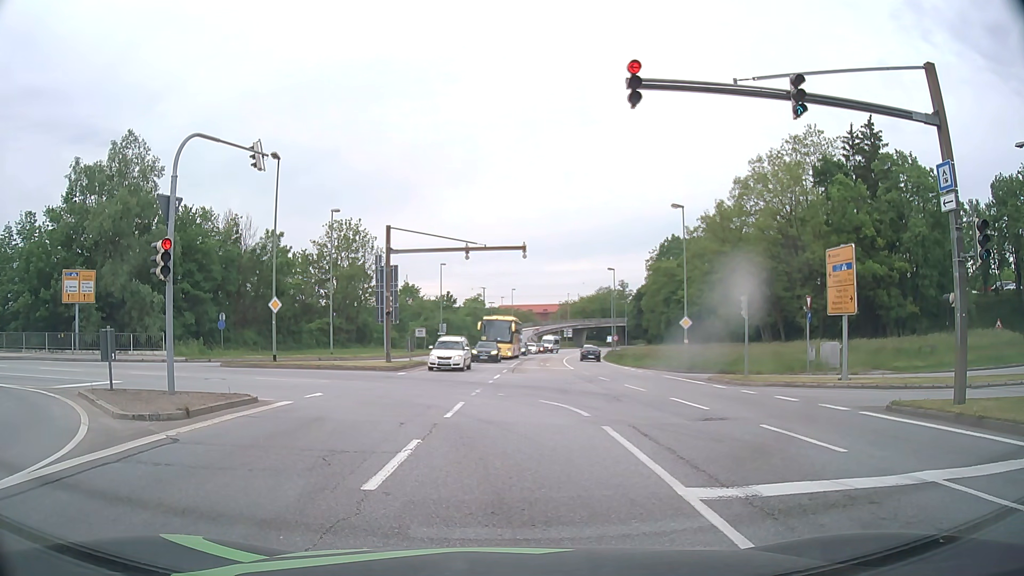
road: primary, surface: asphalt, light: Day
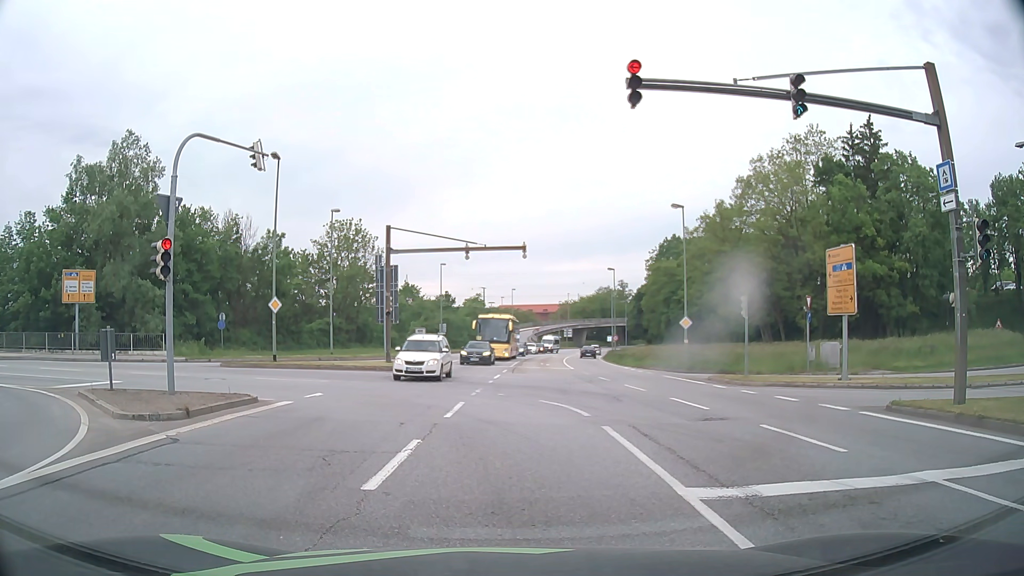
(0.0, 0.0) m; 0°
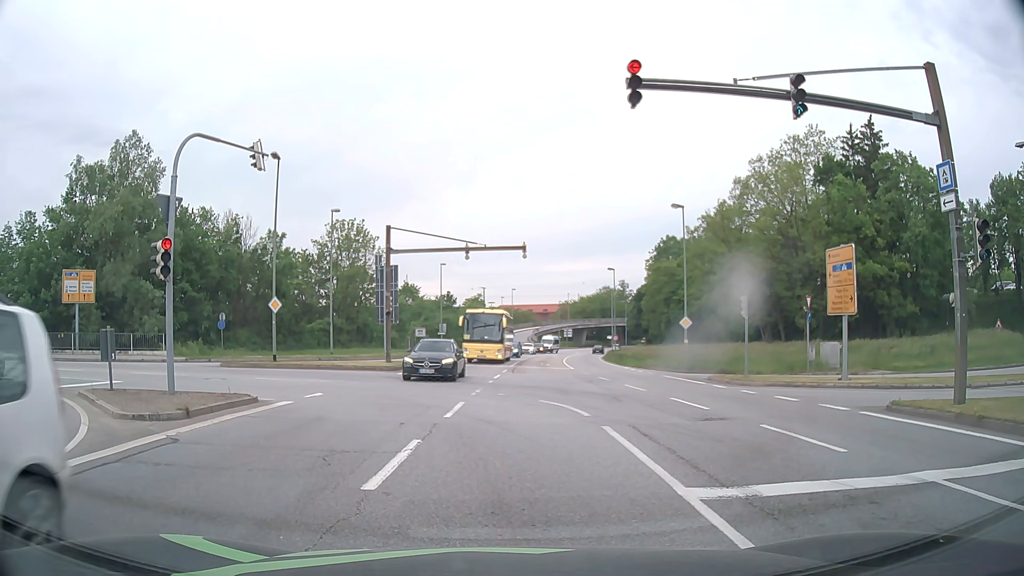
(0.0, 0.0) m; 0°
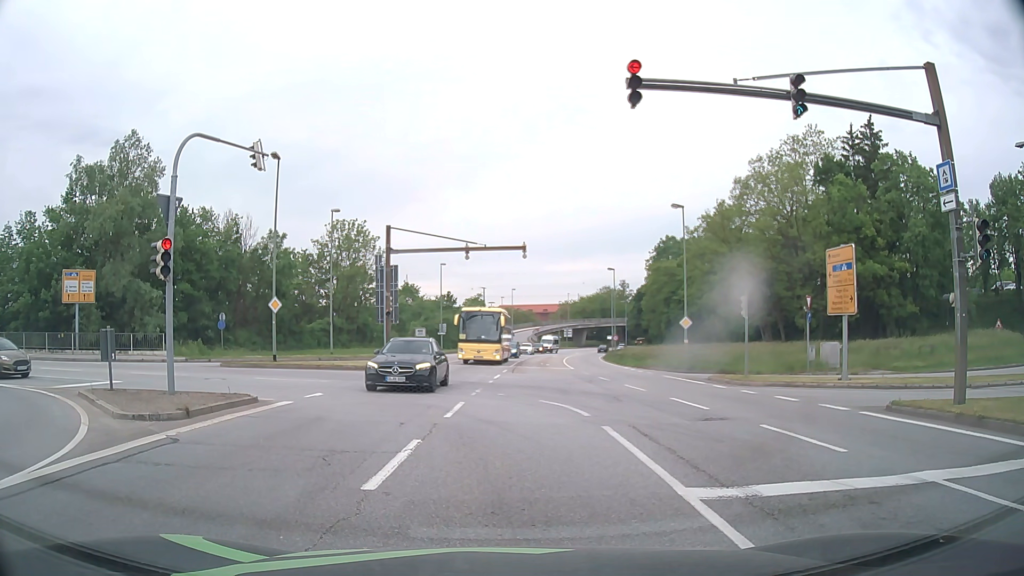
(0.0, 0.0) m; 0°
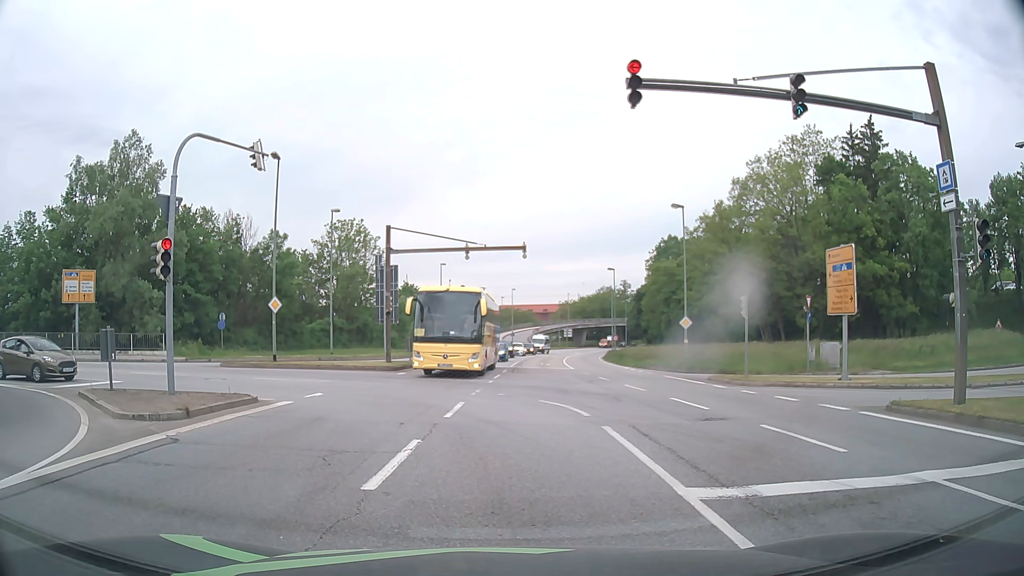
(0.0, 0.0) m; 0°
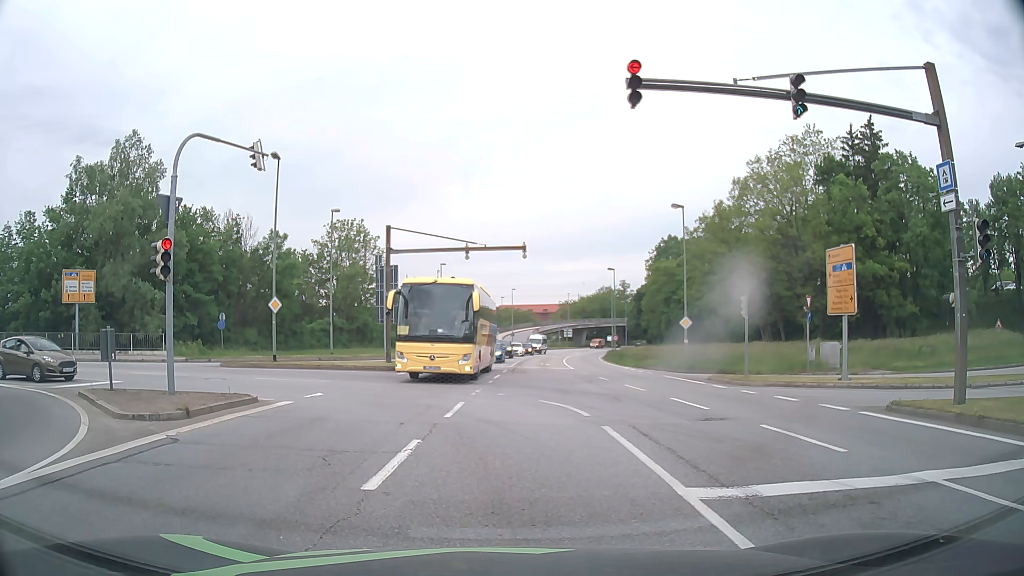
(0.0, 0.0) m; 0°
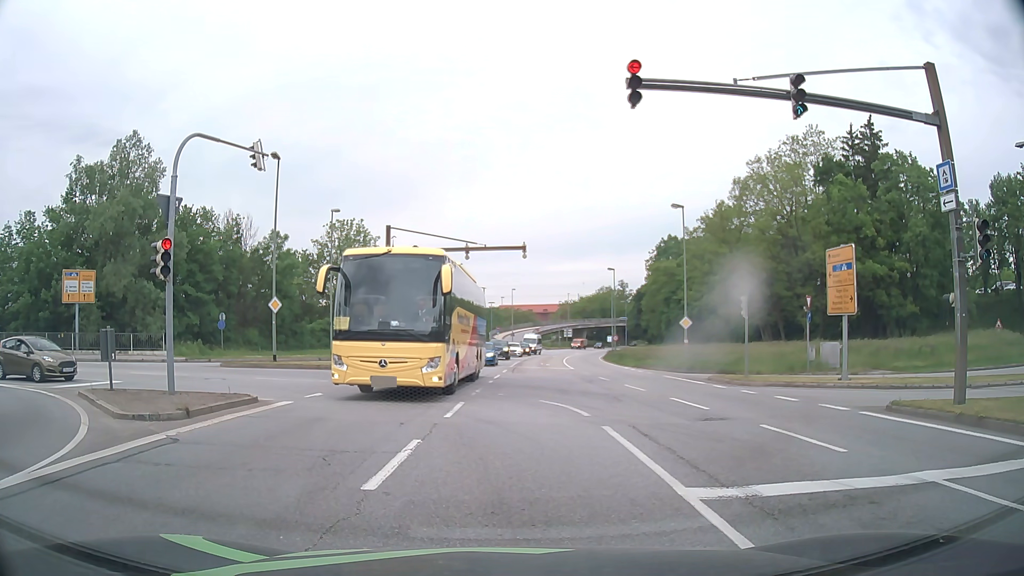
(0.0, 0.0) m; 0°
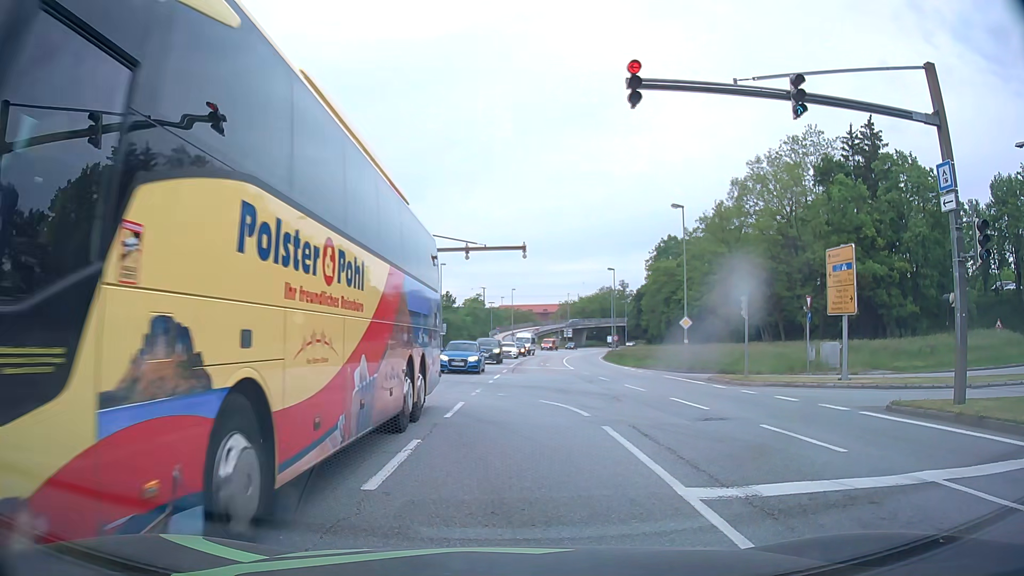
(0.0, 0.0) m; 0°
(-1, +10) (-5, +19) (-14, +23) (-24, +25) (-34, +26) (-44, +28) (-54, +30) (-63, +32) (-73, +33) (-83, +35) m
